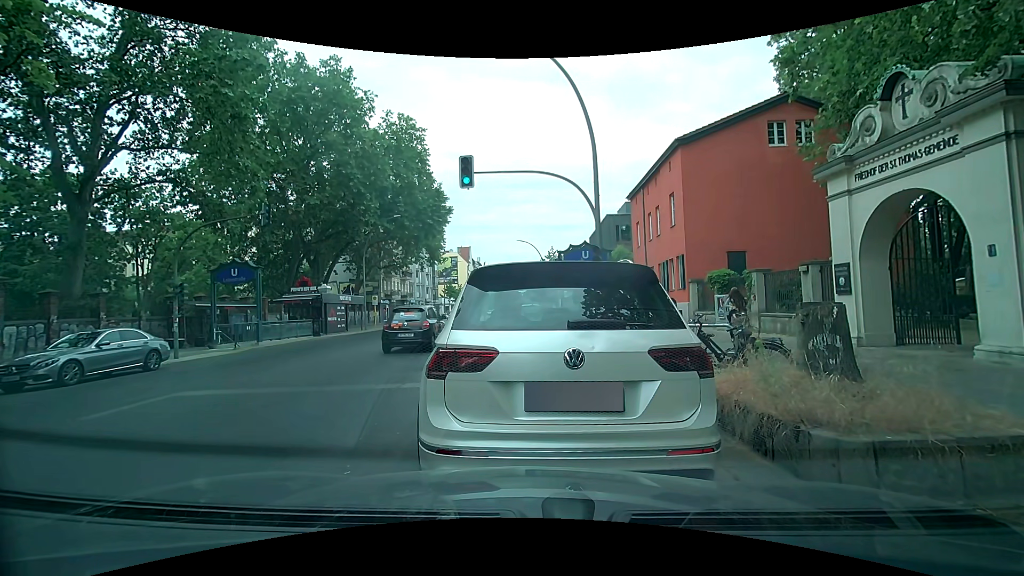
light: Day
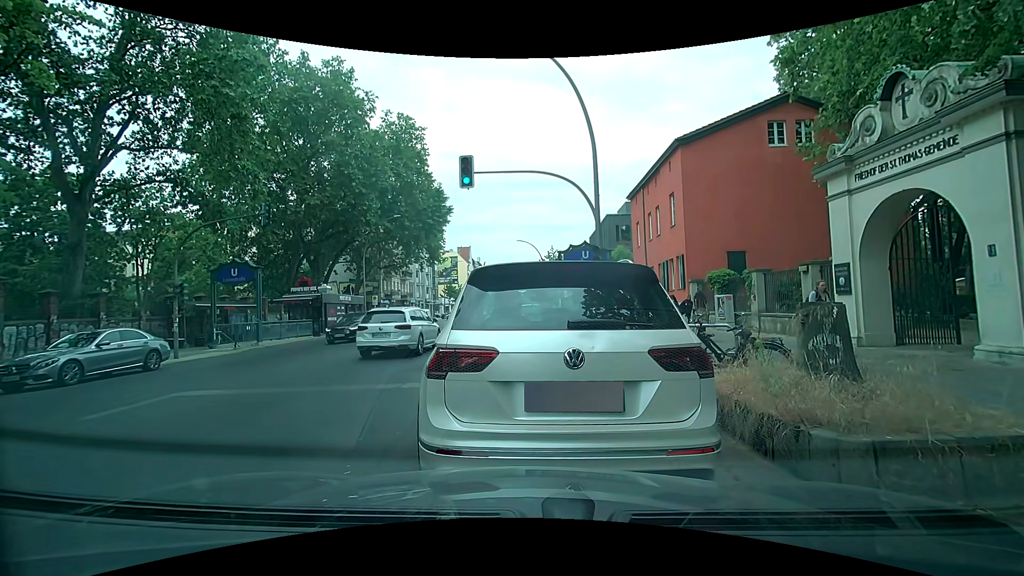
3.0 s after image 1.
(0.0, 0.0) m; 0°
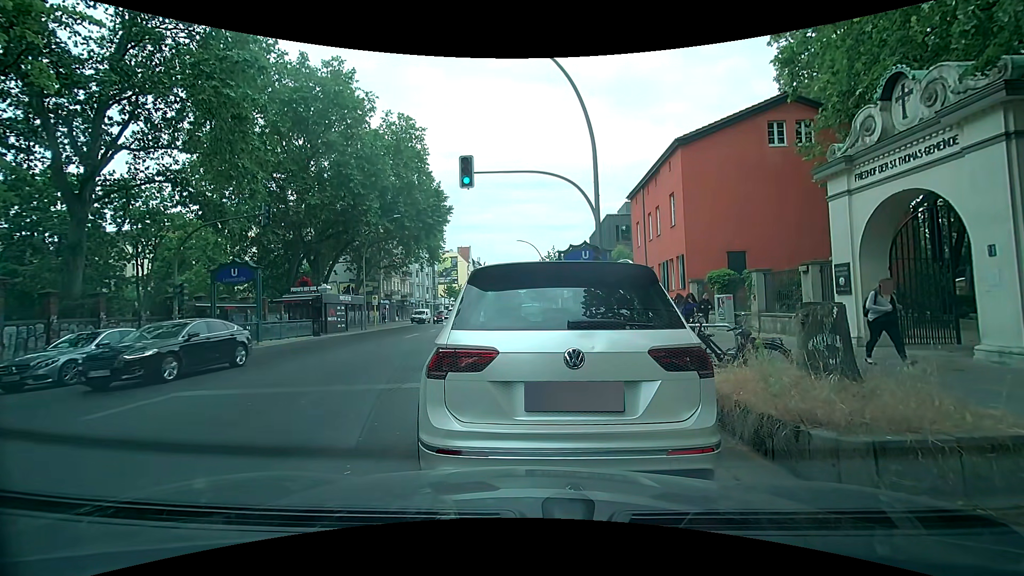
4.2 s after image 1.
(0.0, 0.0) m; 0°
